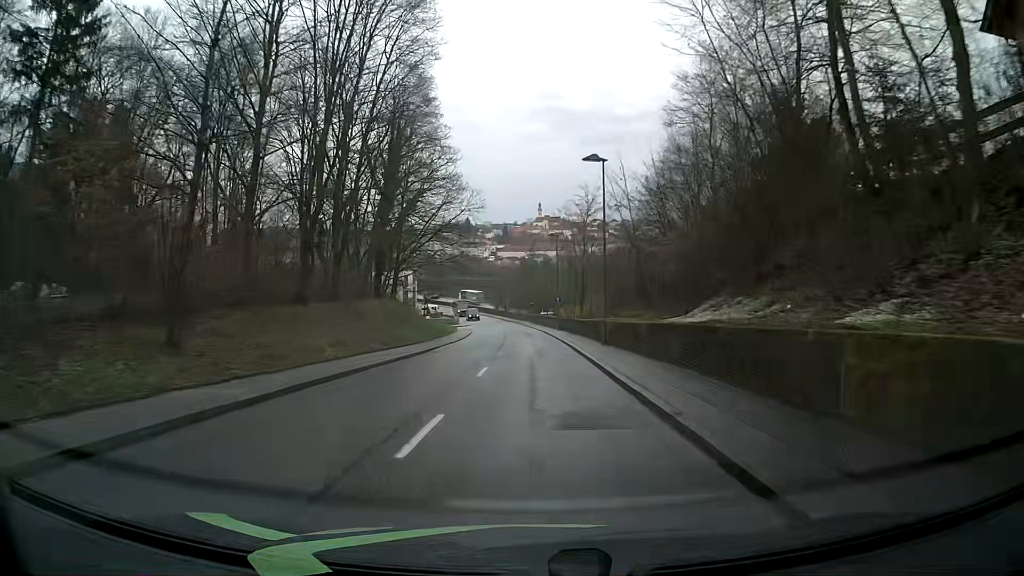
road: tertiary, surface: asphalt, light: Day
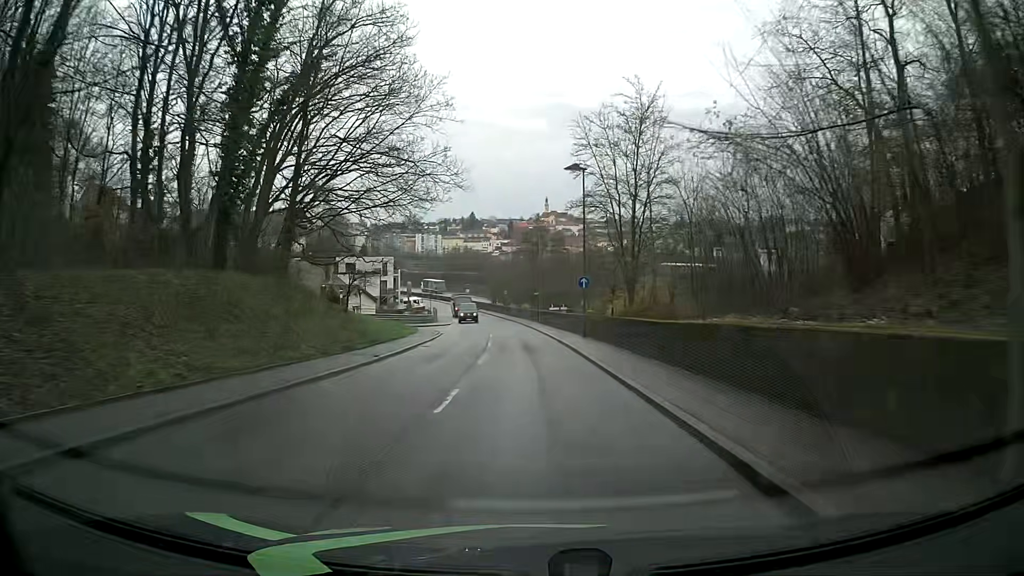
(+0.3, +24.8) m; 0°
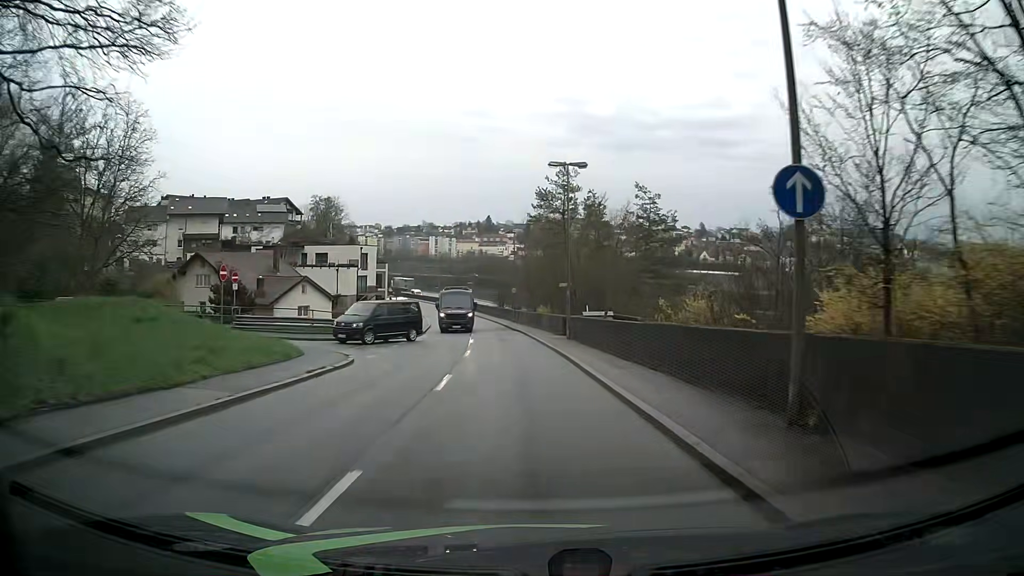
(-0.2, +24.2) m; -2°
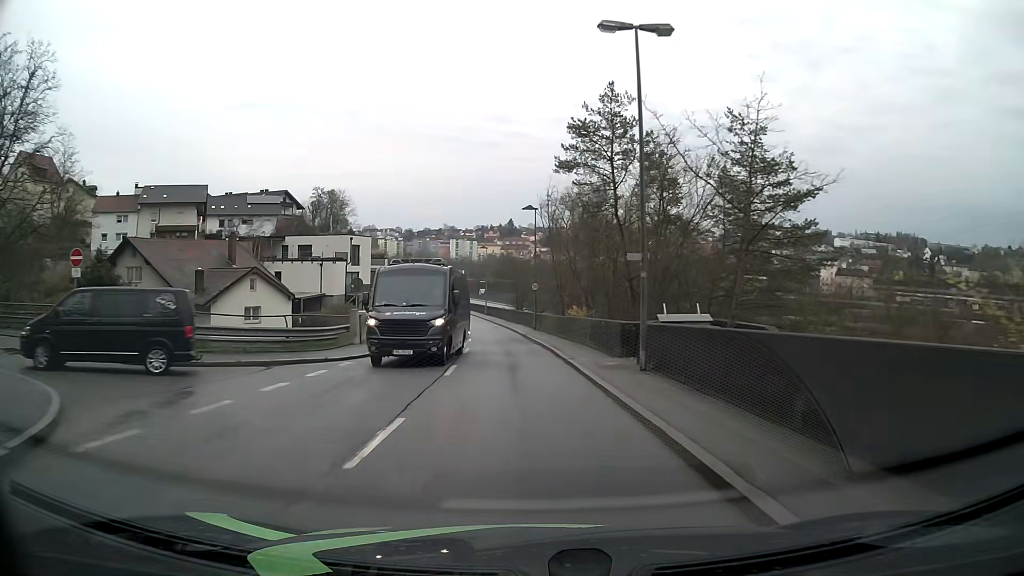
(-0.1, +15.5) m; -1°
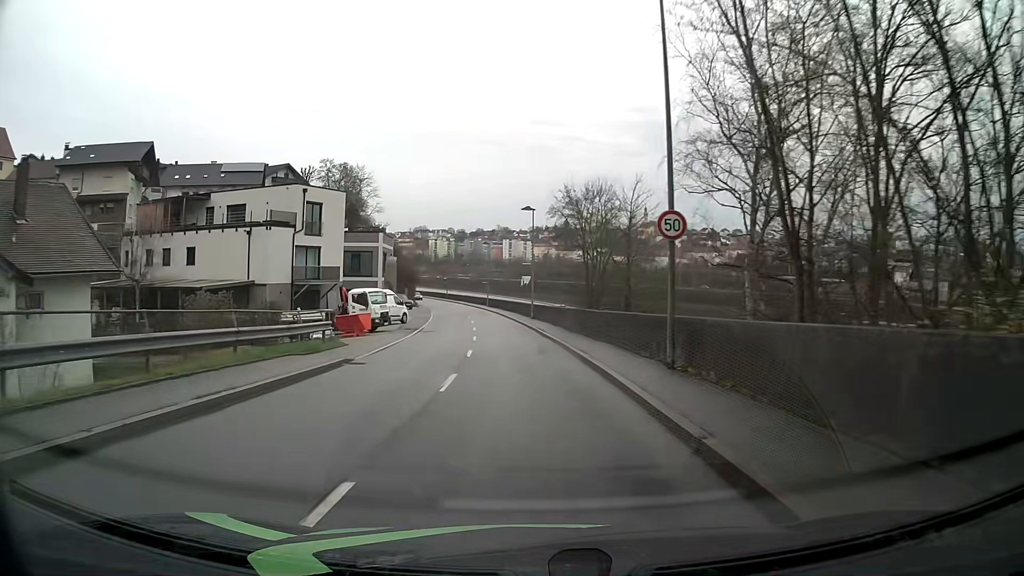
(-1.5, +30.8) m; -5°
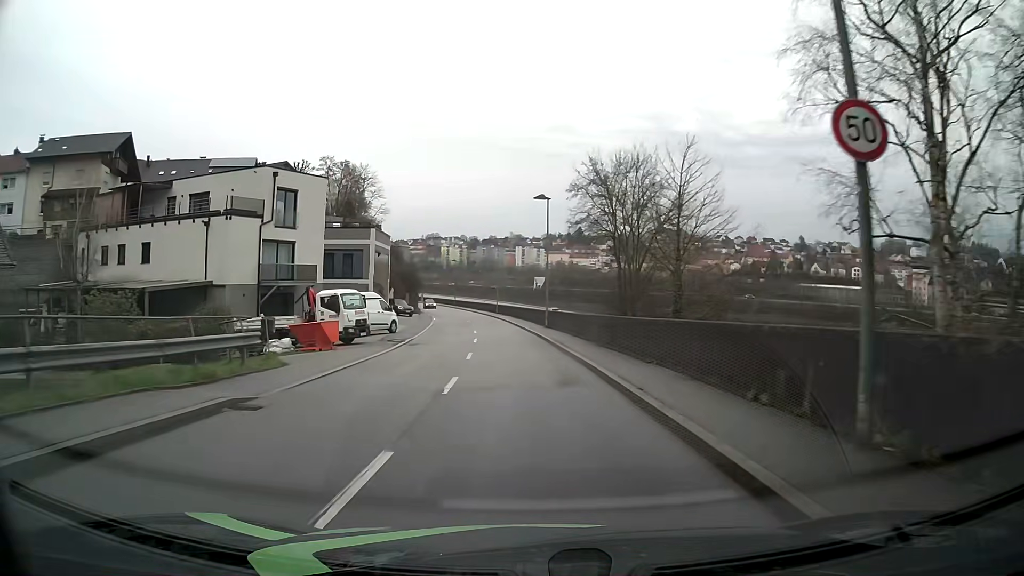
(0.0, +7.6) m; -1°
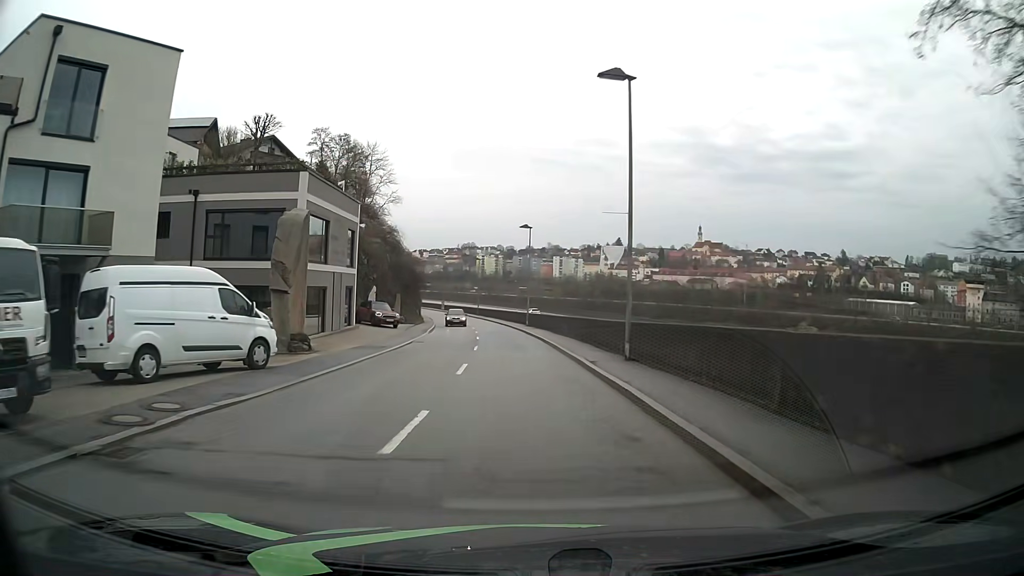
(-0.6, +22.9) m; -3°
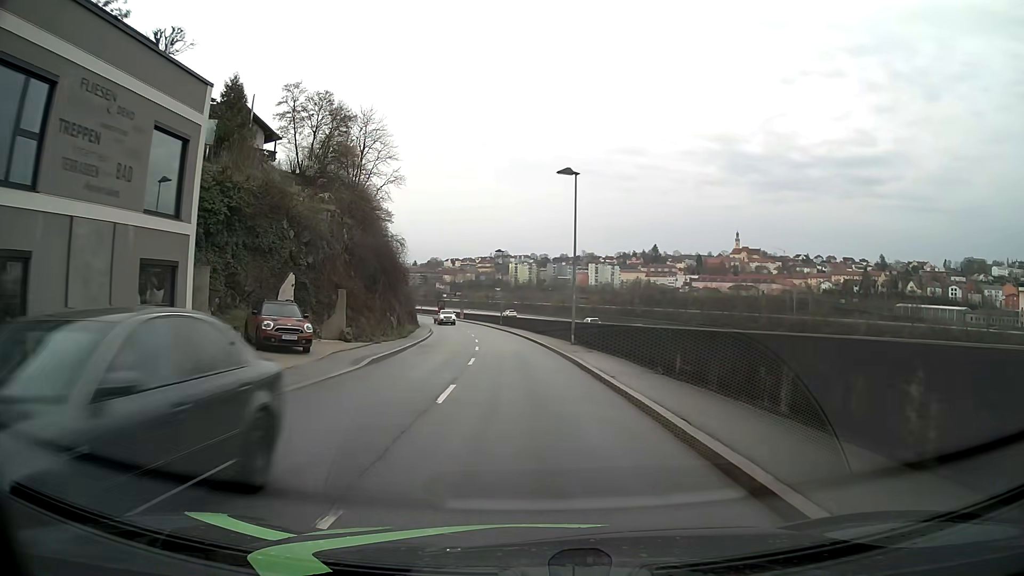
(-0.6, +23.1) m; -3°
(0, +10) (0, +20) (-1, +30) (-2, +40) (-3, +50) (-4, +60) (-6, +70) (-7, +79) (-10, +89) (-12, +99) m
